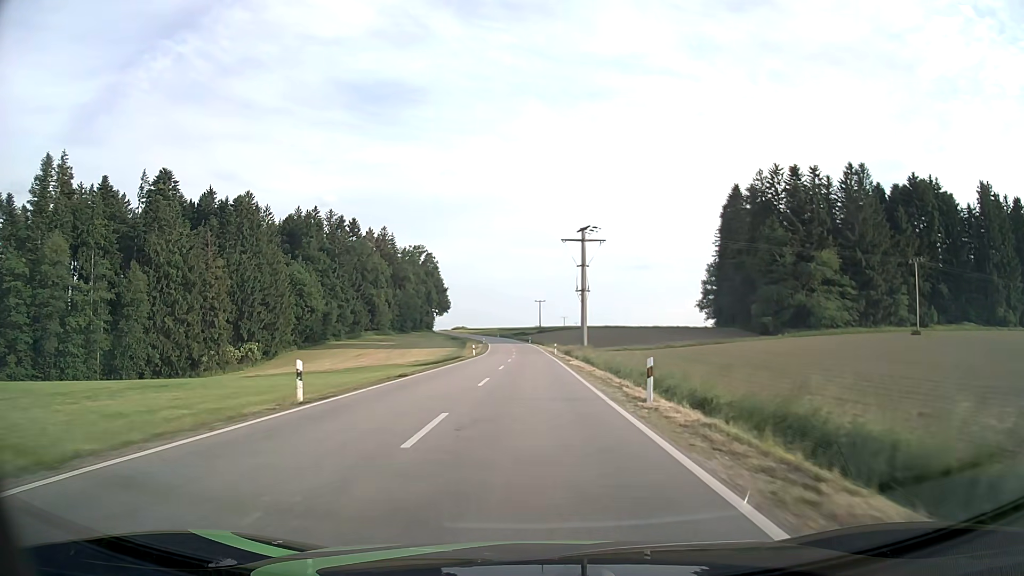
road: tertiary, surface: asphalt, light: Day
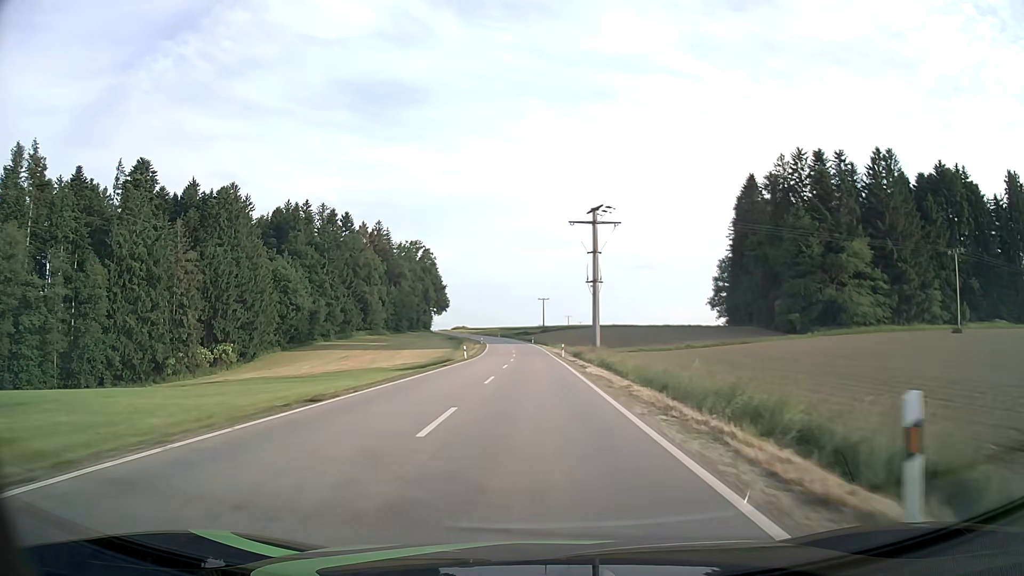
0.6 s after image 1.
(0.0, +11.0) m; 0°
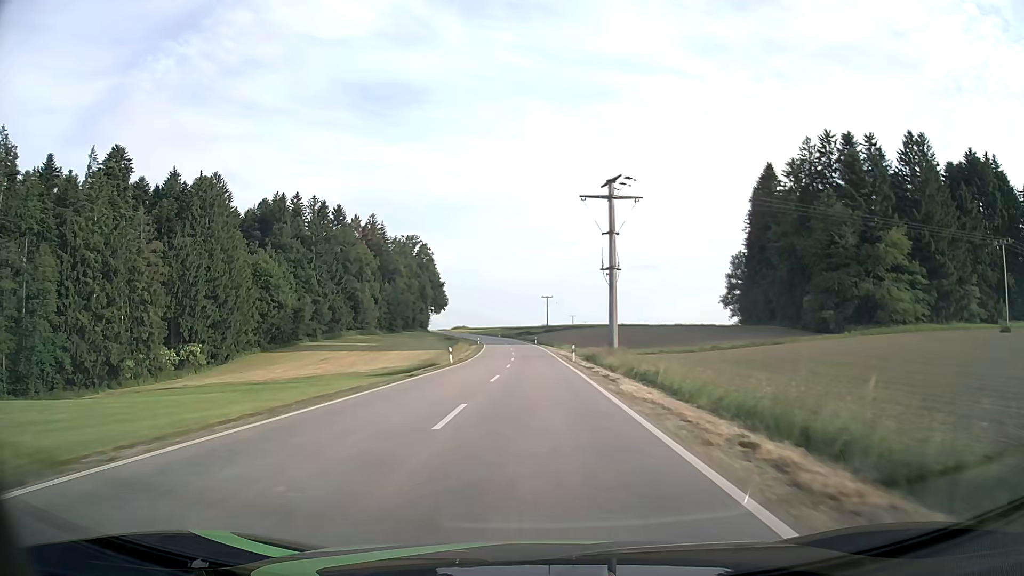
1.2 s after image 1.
(0.0, +11.3) m; 0°
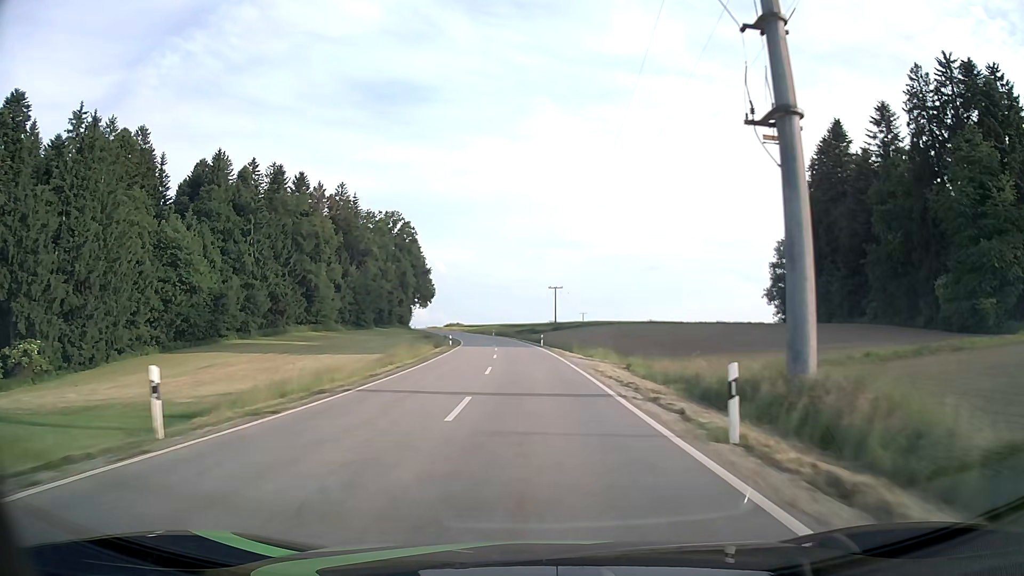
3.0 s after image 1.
(-0.1, +35.5) m; 0°
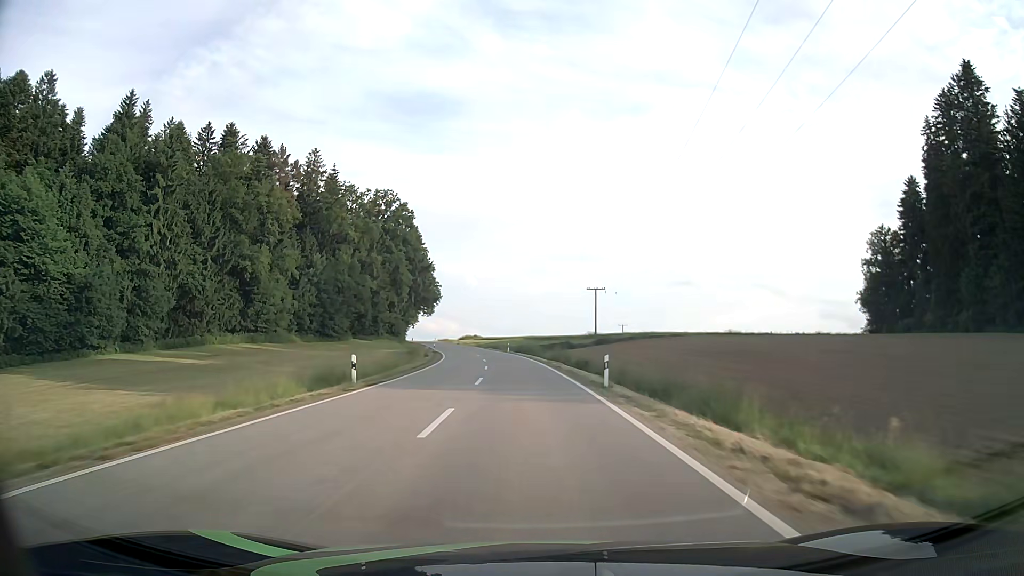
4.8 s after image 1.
(-0.7, +37.6) m; -3°
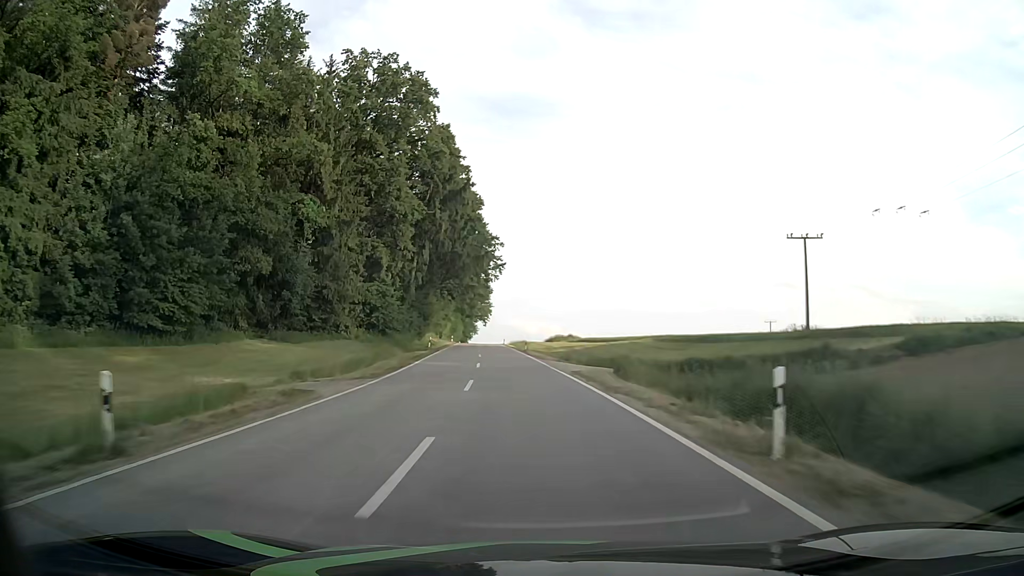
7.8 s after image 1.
(-4.4, +64.1) m; -8°
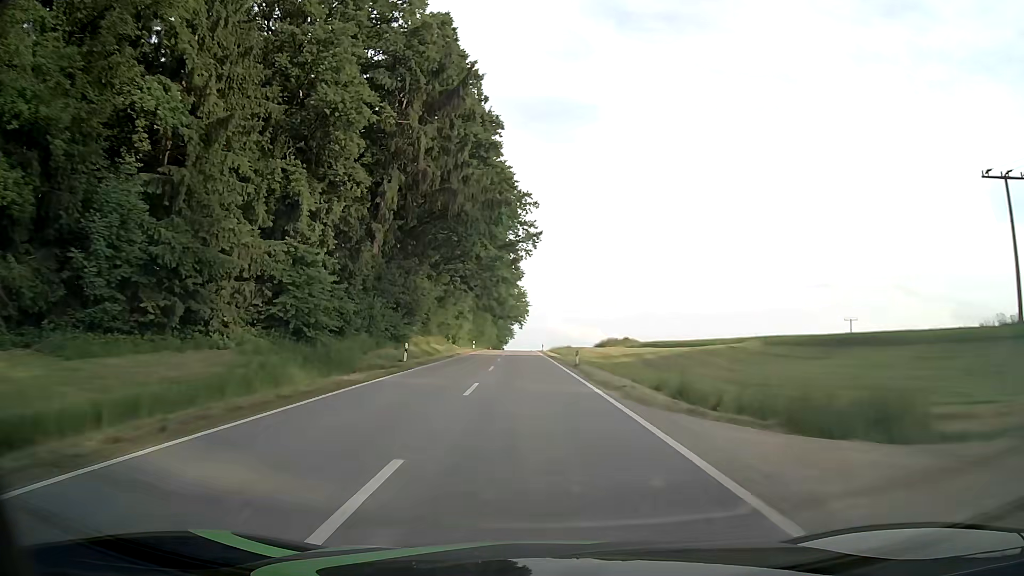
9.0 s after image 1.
(-0.8, +25.8) m; -3°
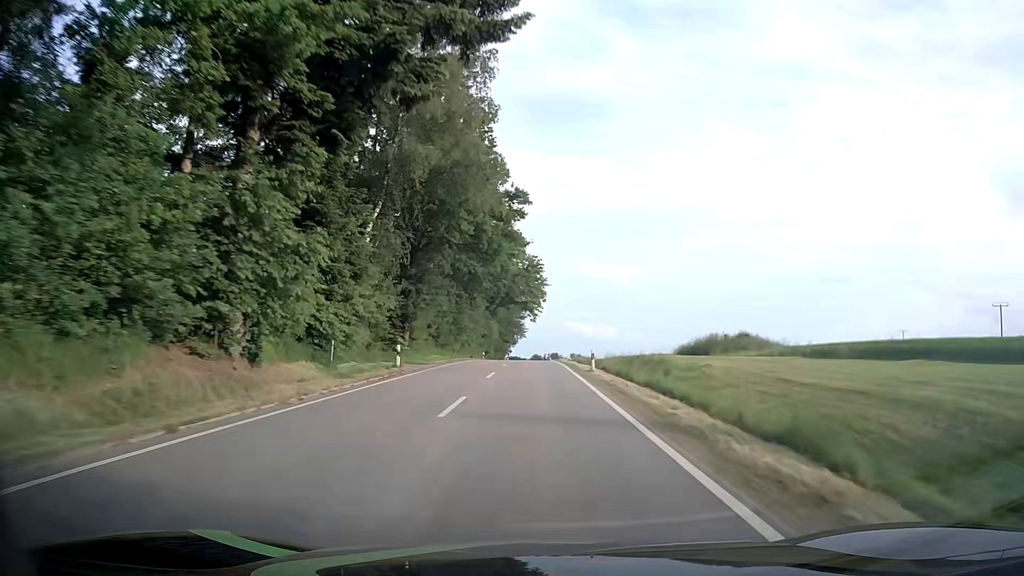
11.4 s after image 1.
(-1.0, +51.6) m; -1°
(0, +10) (0, +20) (0, +30) (0, +40) (0, +50) (0, +60) (0, +70) (-1, +80) (-1, +90) (-1, +100) m
